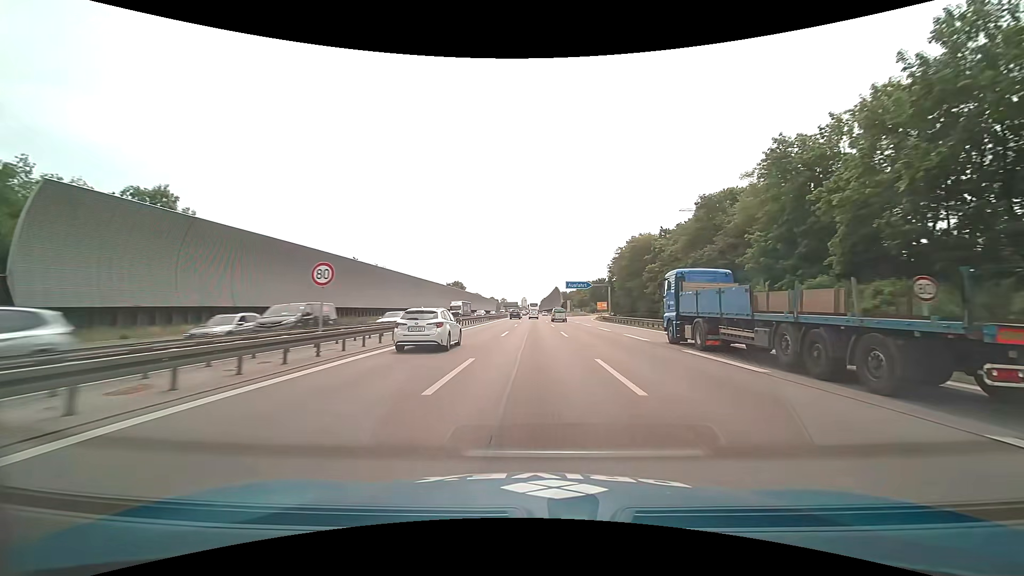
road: motorway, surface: asphalt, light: Day
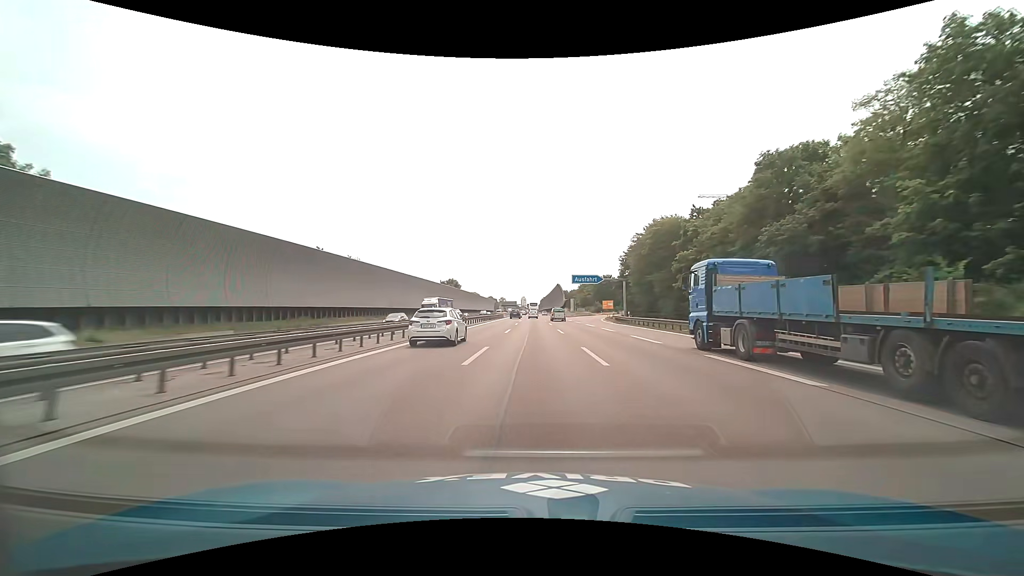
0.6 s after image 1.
(0.0, +14.3) m; 0°
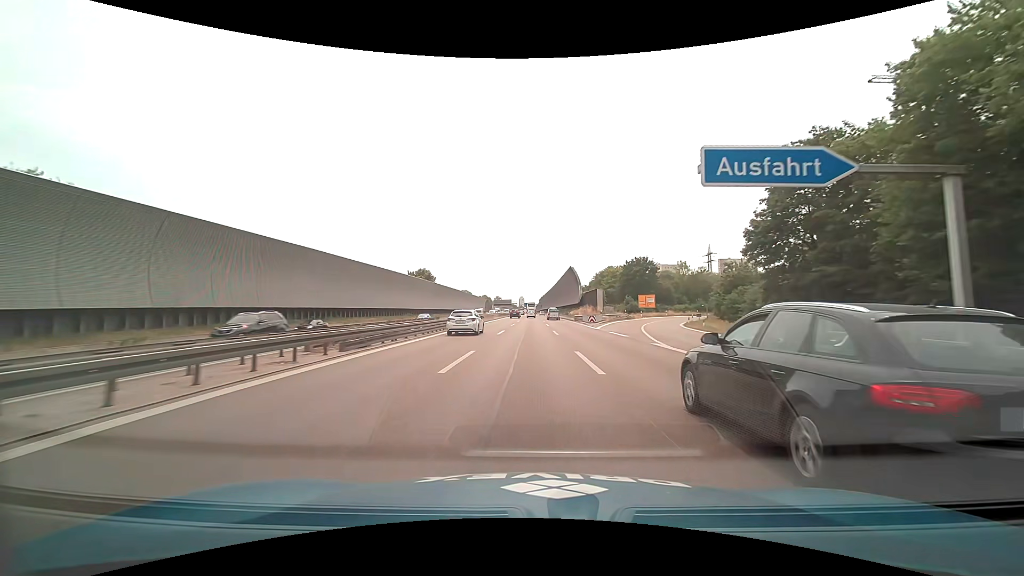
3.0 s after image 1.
(+0.3, +55.0) m; 0°
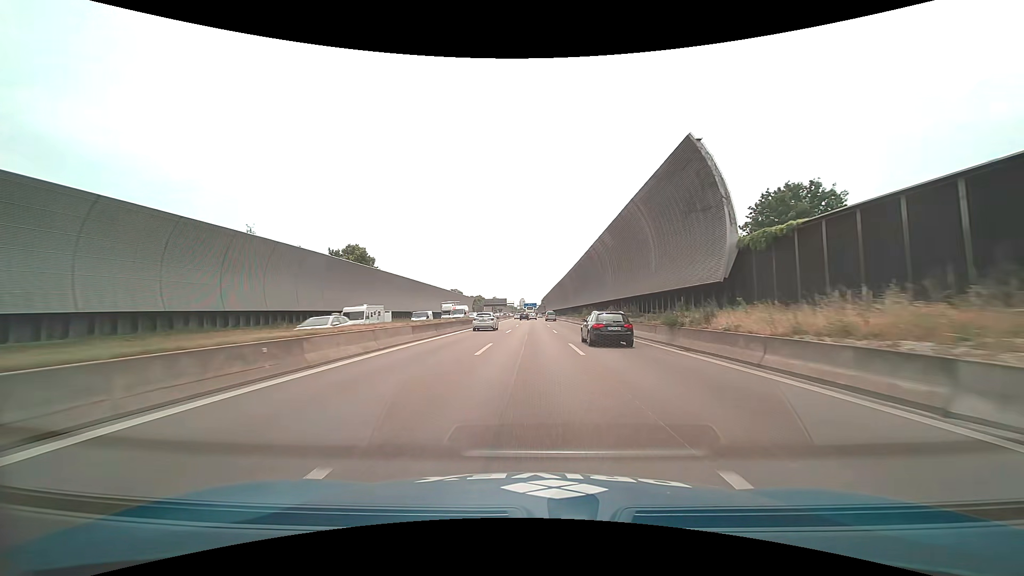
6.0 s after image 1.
(-0.2, +66.4) m; 0°
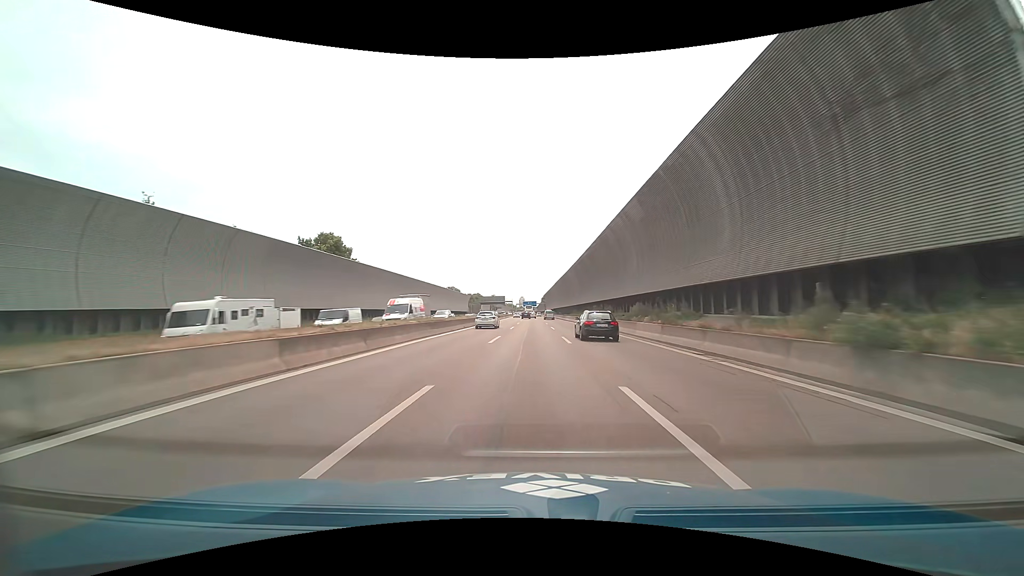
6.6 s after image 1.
(0.0, +13.2) m; 0°
(0, +10) (0, +20) (0, +30) (0, +40) (0, +50) (0, +60) (0, +70) (0, +80) (0, +90) (0, +100) m
